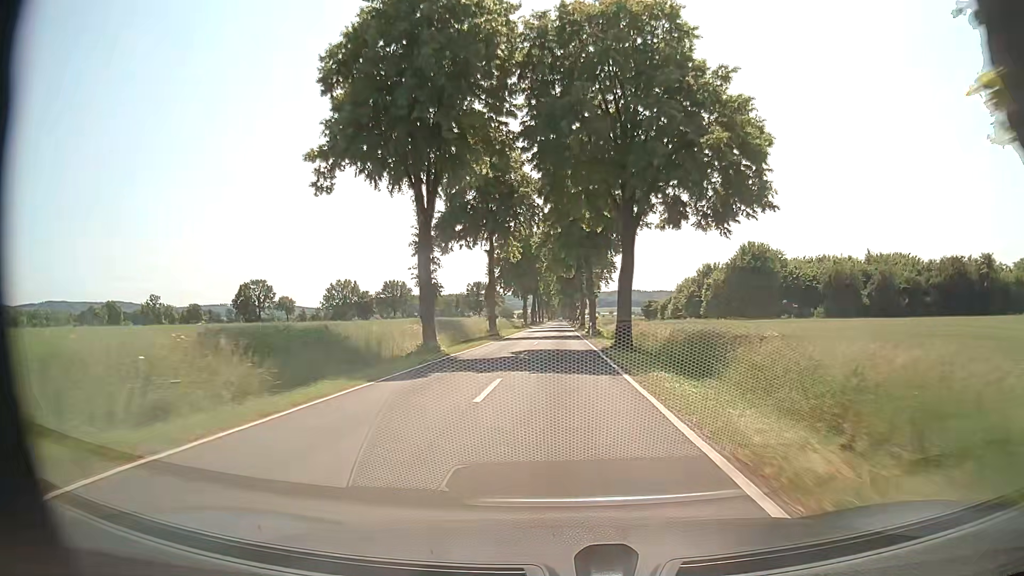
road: tertiary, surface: asphalt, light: Day
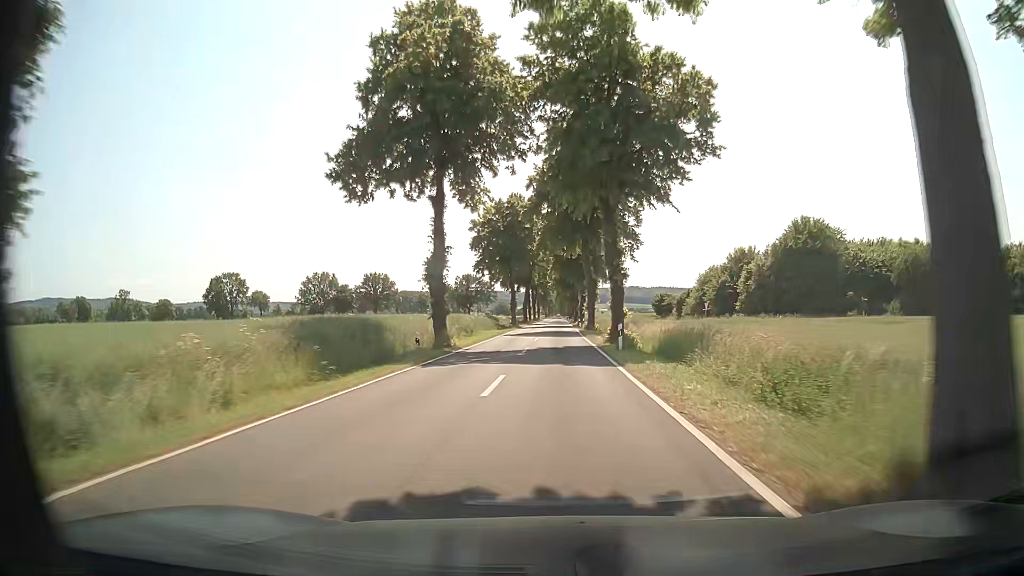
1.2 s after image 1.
(0.0, +23.6) m; 0°
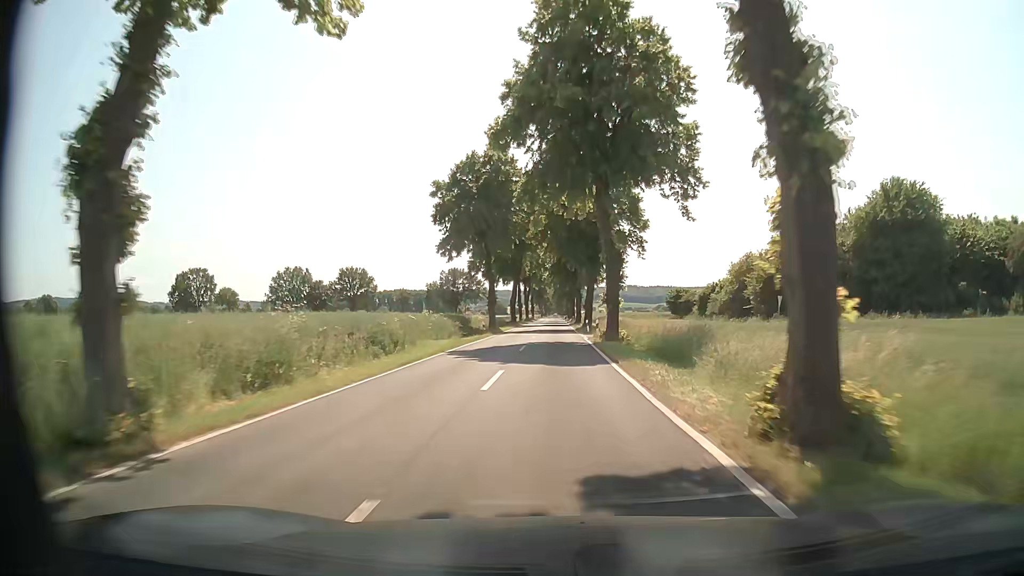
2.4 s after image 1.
(+0.1, +23.6) m; 0°
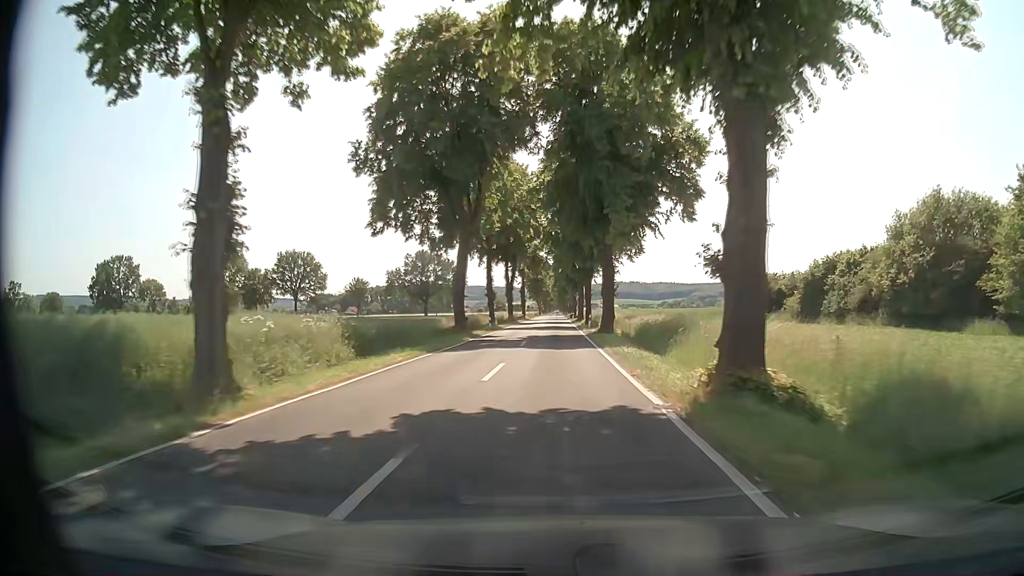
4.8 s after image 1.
(0.0, +47.2) m; 0°
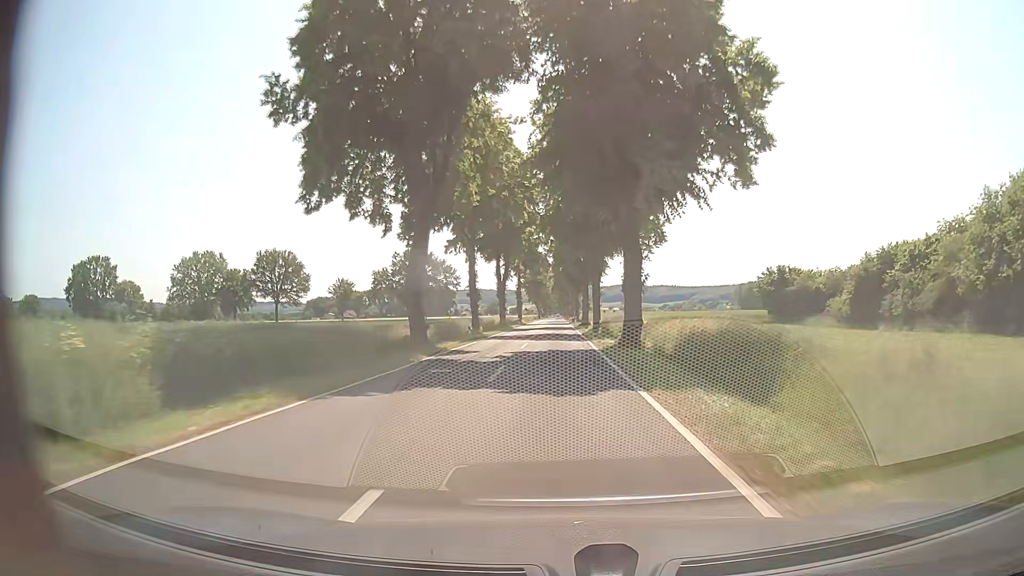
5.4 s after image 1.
(0.0, +11.8) m; 0°
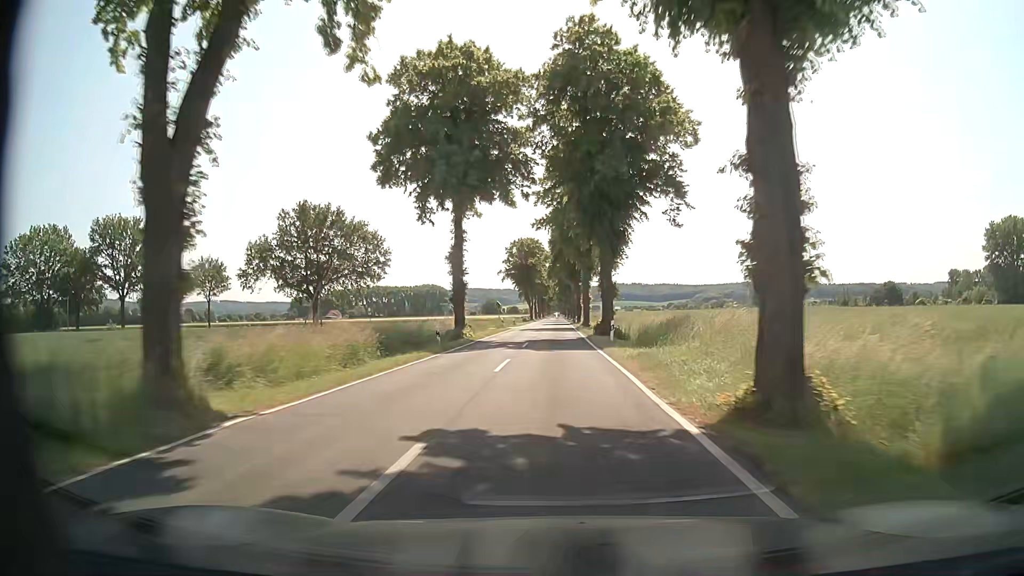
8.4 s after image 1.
(+0.3, +59.0) m; 0°
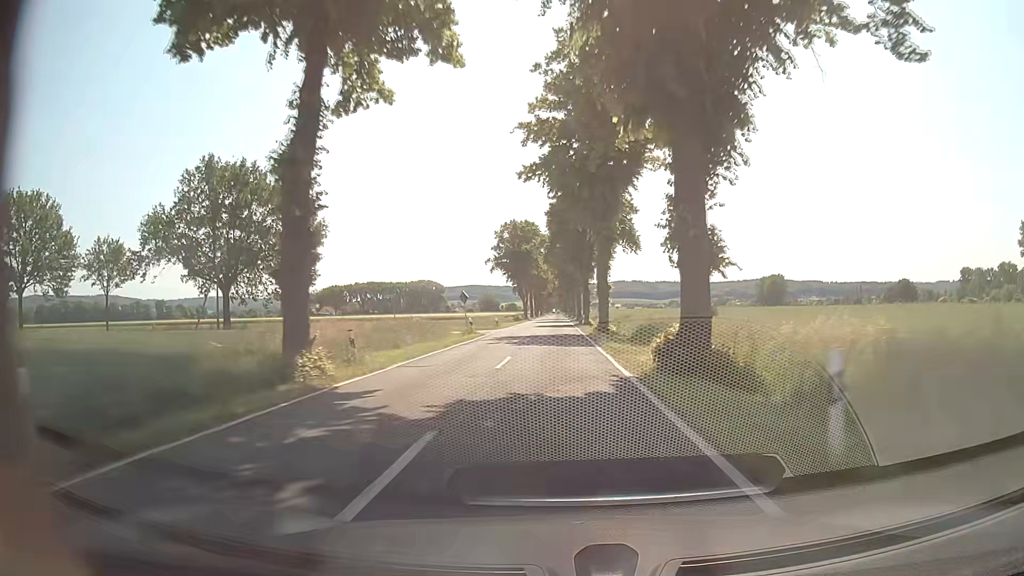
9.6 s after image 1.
(0.0, +23.6) m; 0°
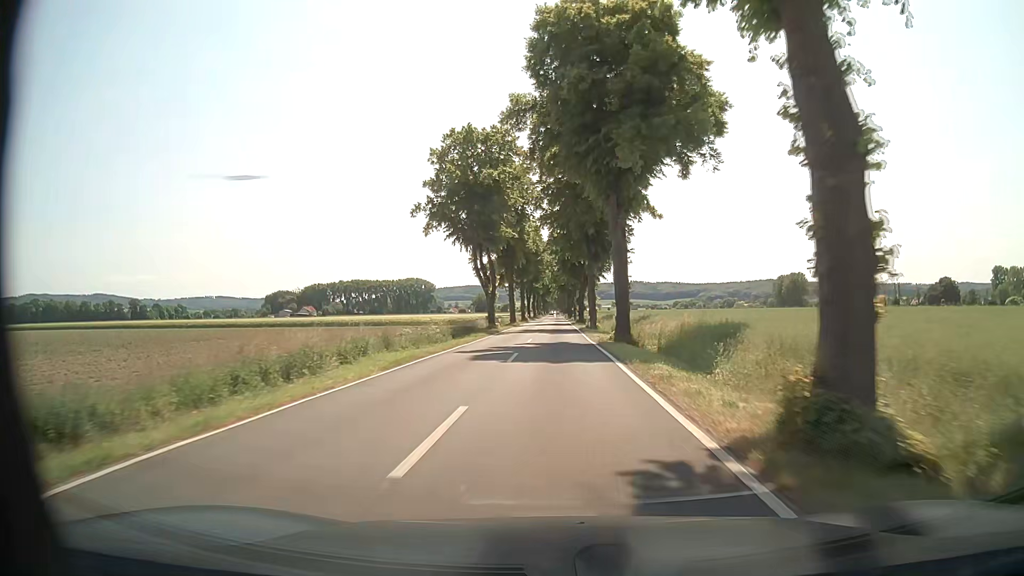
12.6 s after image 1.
(-0.2, +58.9) m; 0°
(0, +10) (0, +20) (0, +30) (0, +40) (0, +50) (0, +60) (0, +70) (0, +80) (0, +90) (0, +100) m
